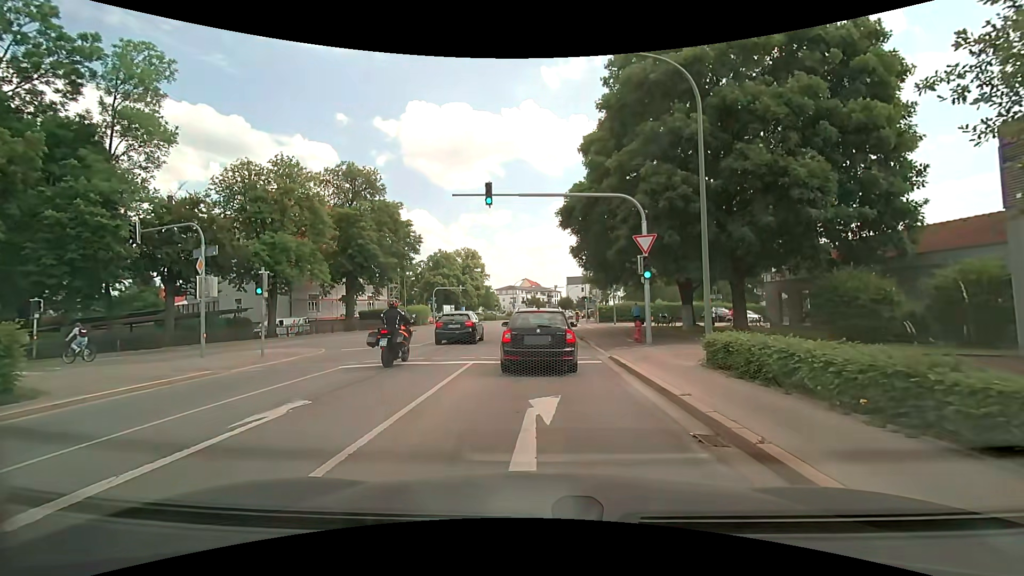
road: secondary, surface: asphalt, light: Day
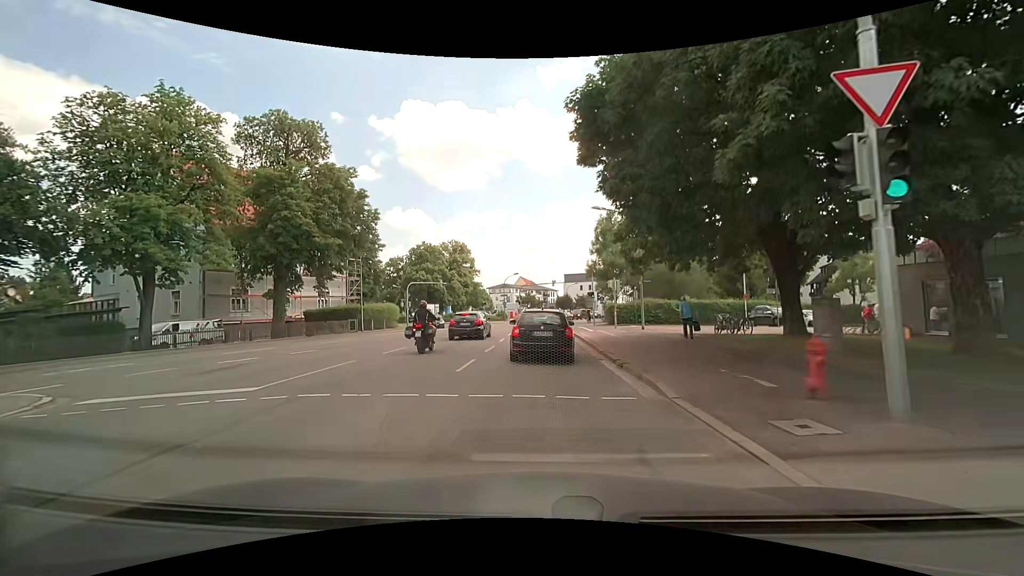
(+0.1, +13.1) m; +1°
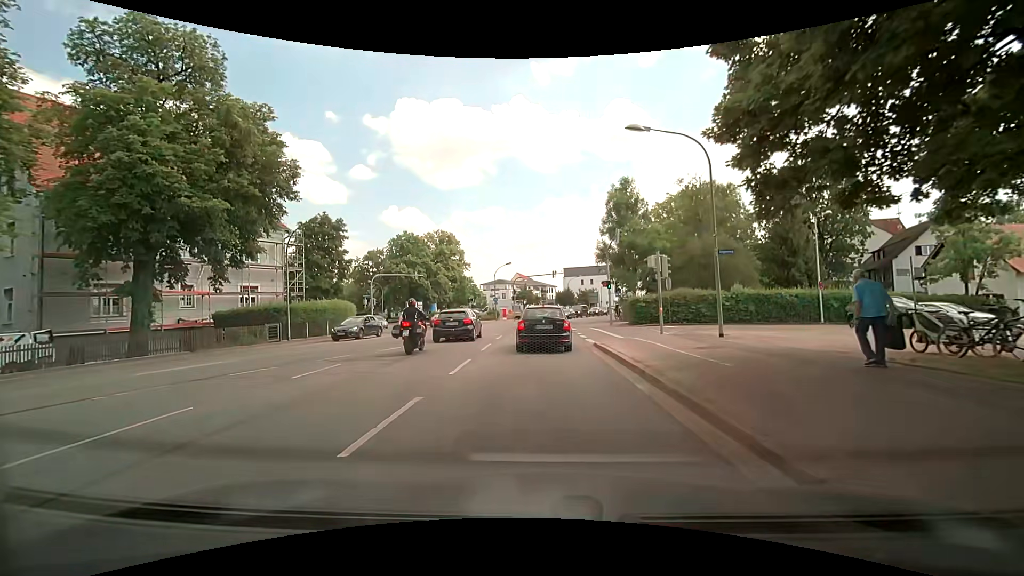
(-0.1, +12.7) m; 0°
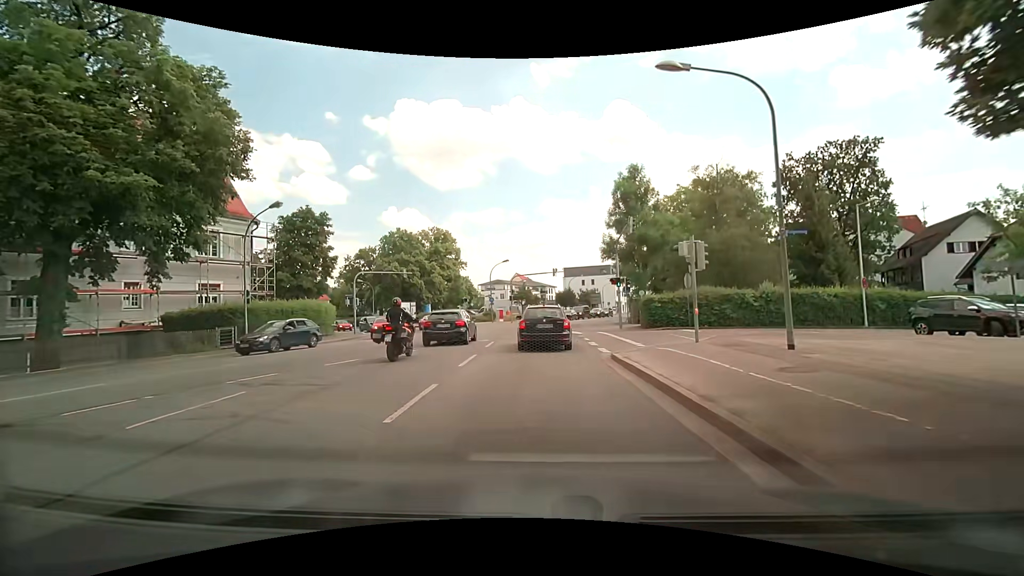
(0.0, +4.5) m; 0°
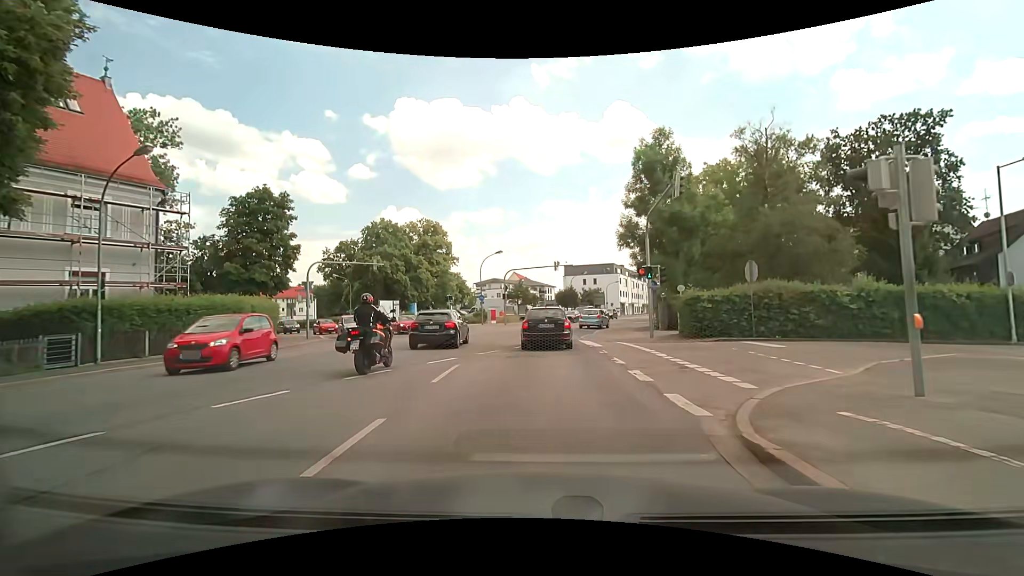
(0.0, +9.0) m; 0°
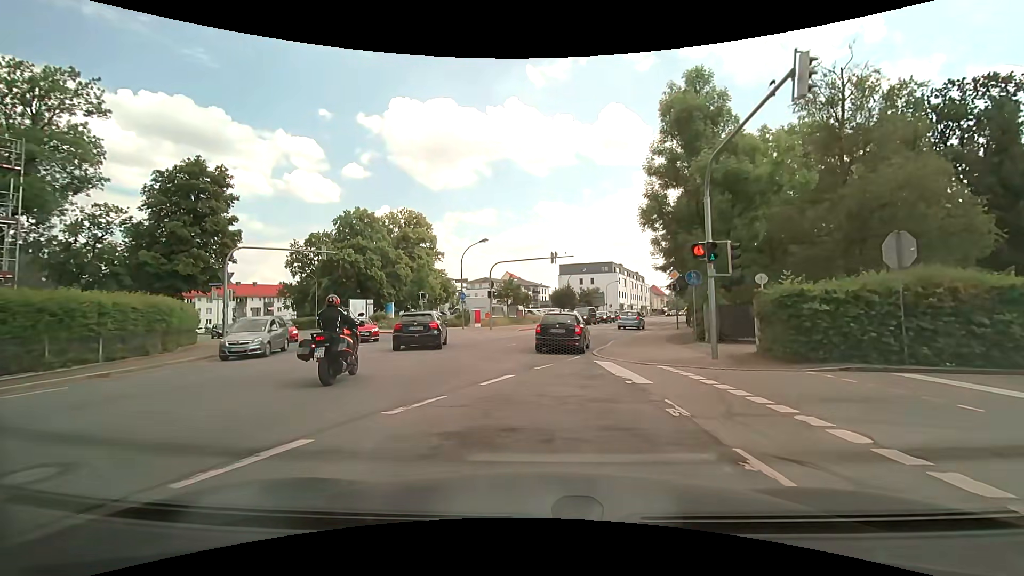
(0.0, +8.8) m; +1°
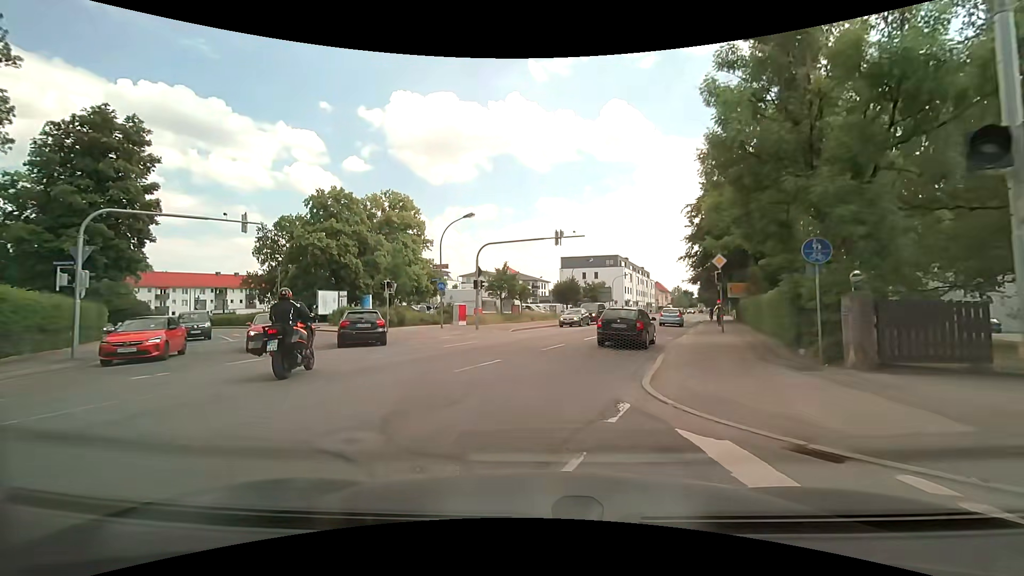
(0.0, +8.9) m; 0°
